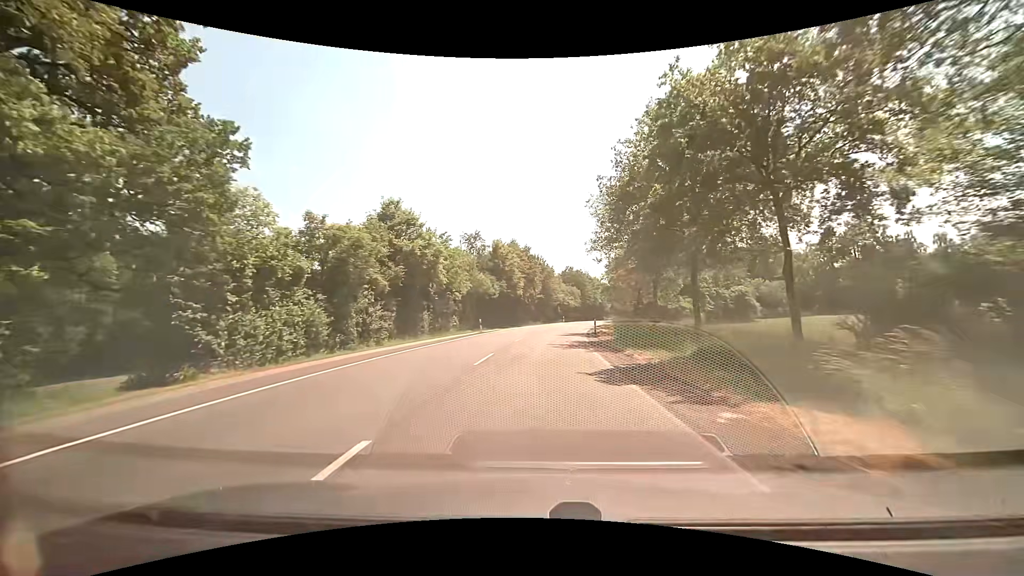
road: secondary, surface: asphalt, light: Day
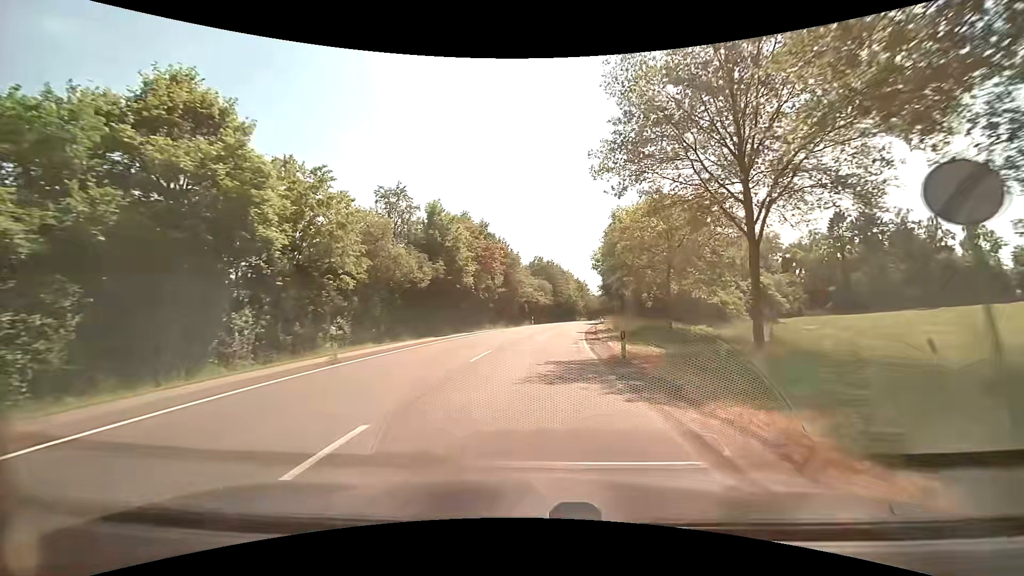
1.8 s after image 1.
(+0.8, +23.2) m; +4°
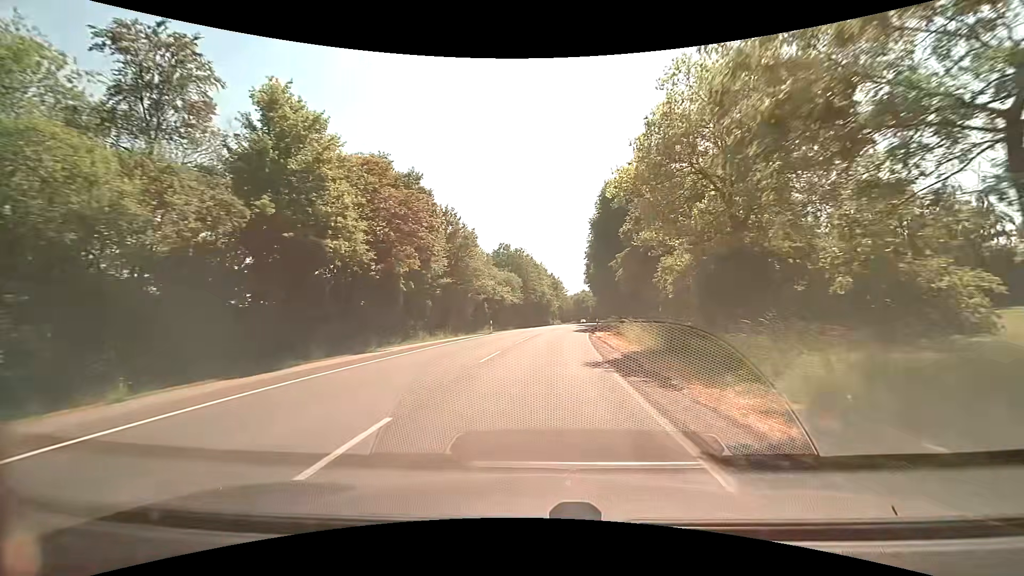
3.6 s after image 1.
(+0.7, +23.4) m; +4°
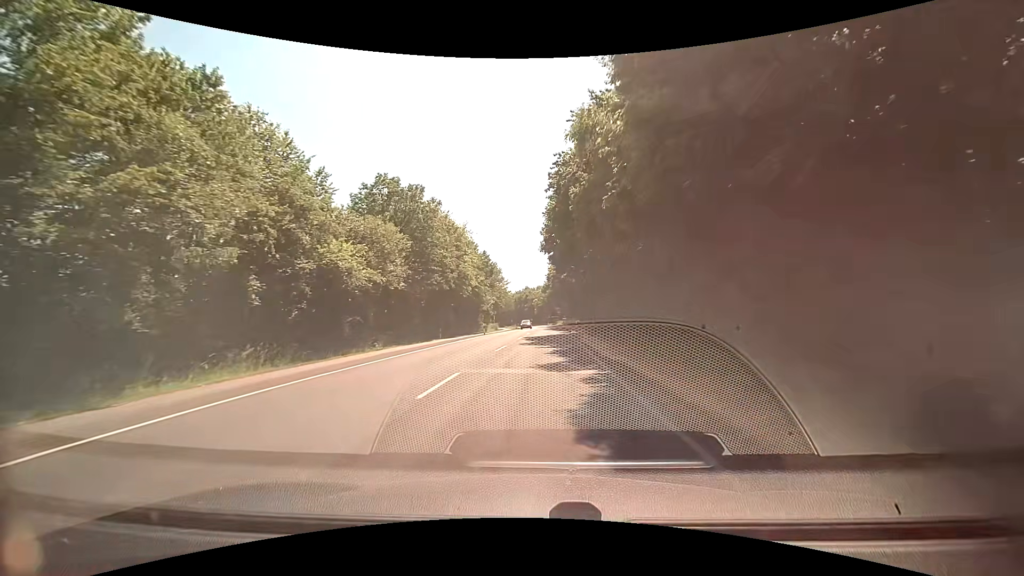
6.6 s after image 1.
(+2.3, +42.7) m; +6°
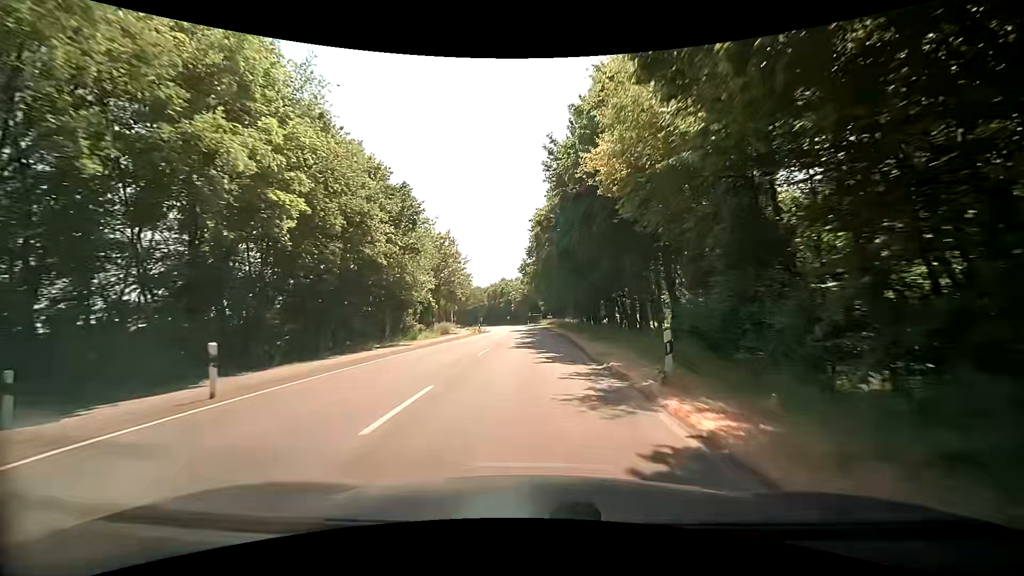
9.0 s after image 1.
(+1.1, +38.8) m; +3°
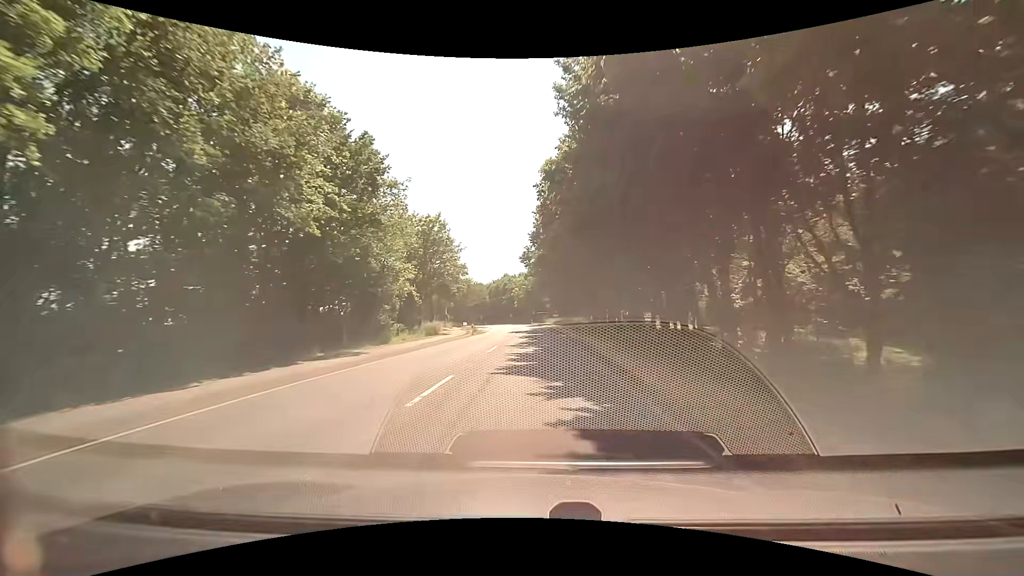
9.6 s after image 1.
(-0.1, +10.5) m; 0°
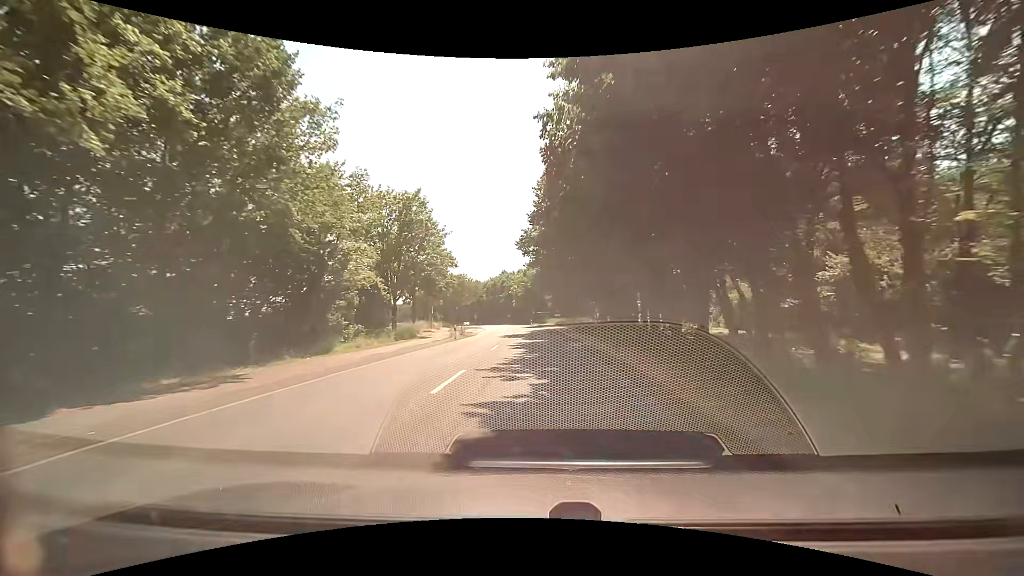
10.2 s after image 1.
(-0.1, +10.7) m; -1°
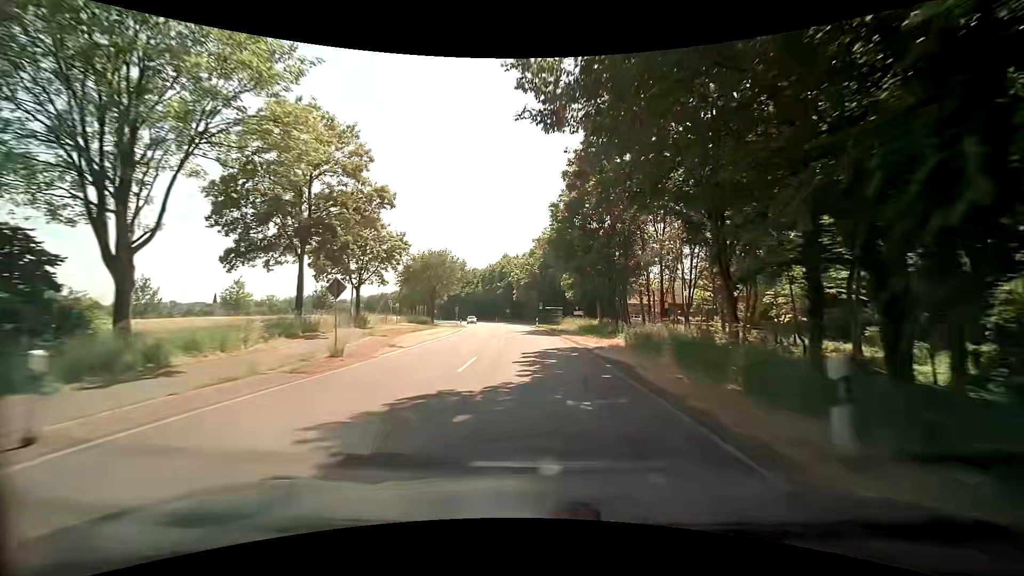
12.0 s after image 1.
(-0.2, +33.3) m; -1°
(0, +10) (0, +20) (-1, +30) (-1, +40) (-2, +50) (-3, +60) (-4, +70) (-6, +80) (-7, +90) (-9, +99) m
